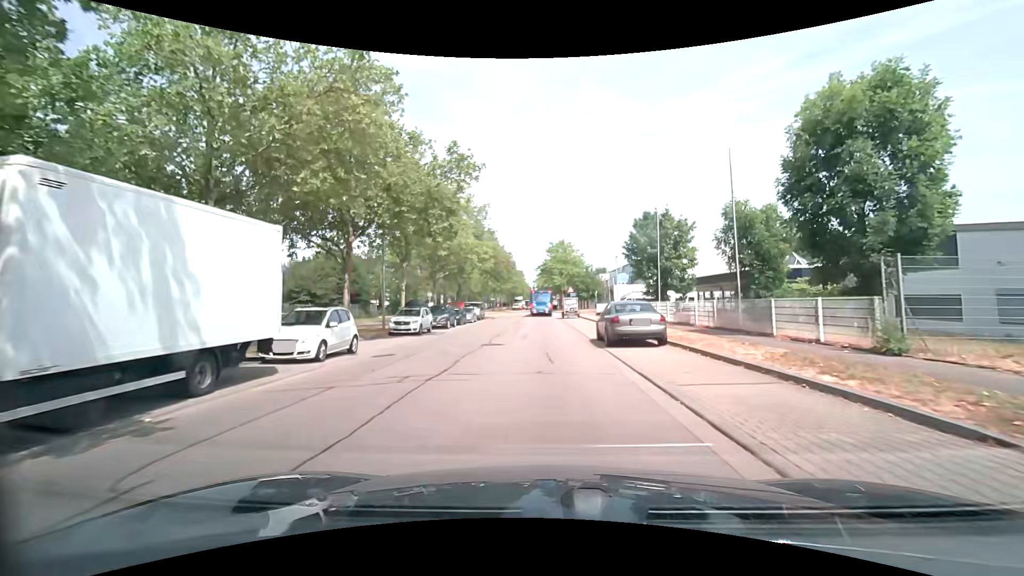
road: tertiary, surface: asphalt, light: Day
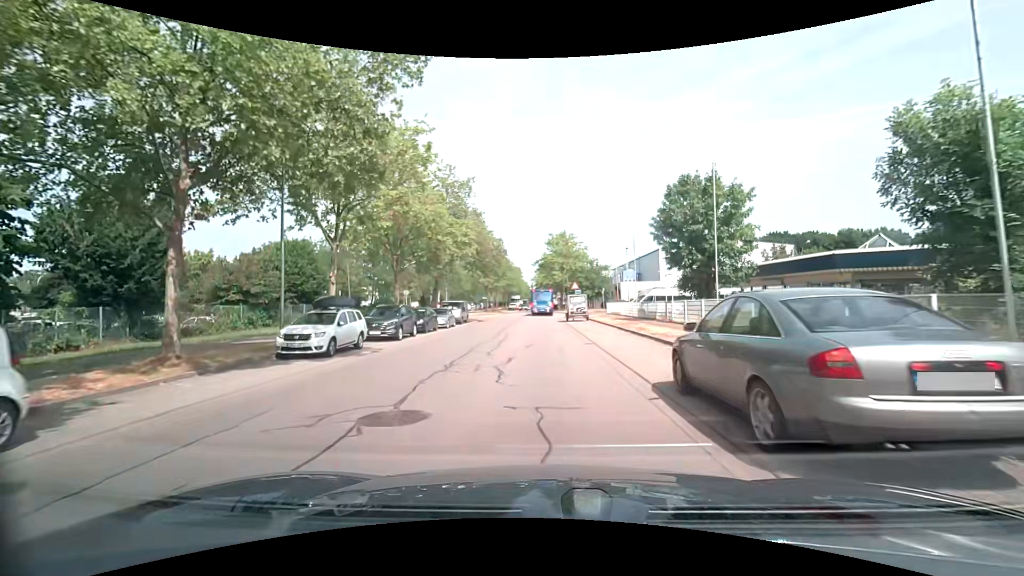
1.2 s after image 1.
(+0.1, +11.2) m; +1°
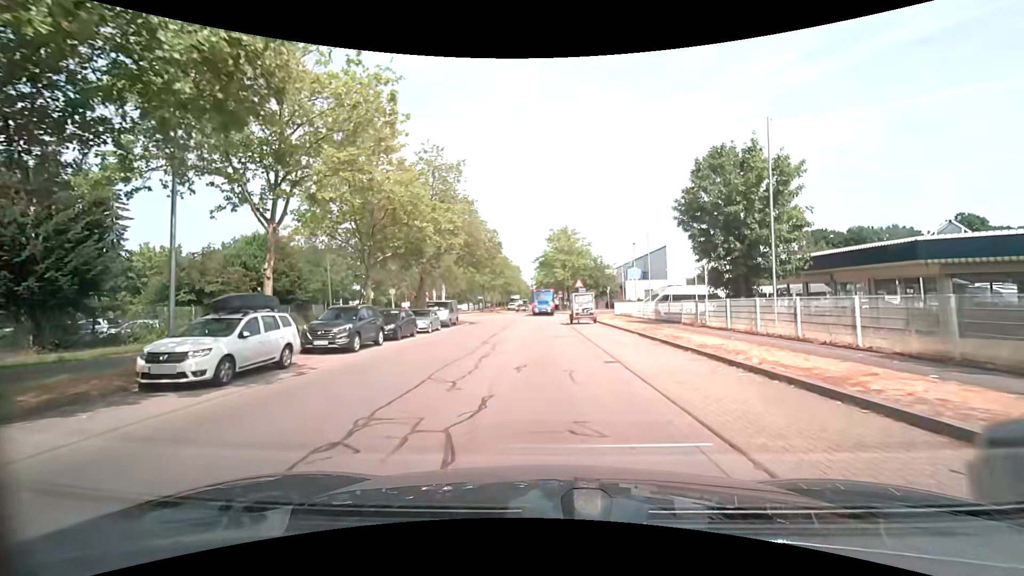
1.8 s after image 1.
(0.0, +5.4) m; 0°
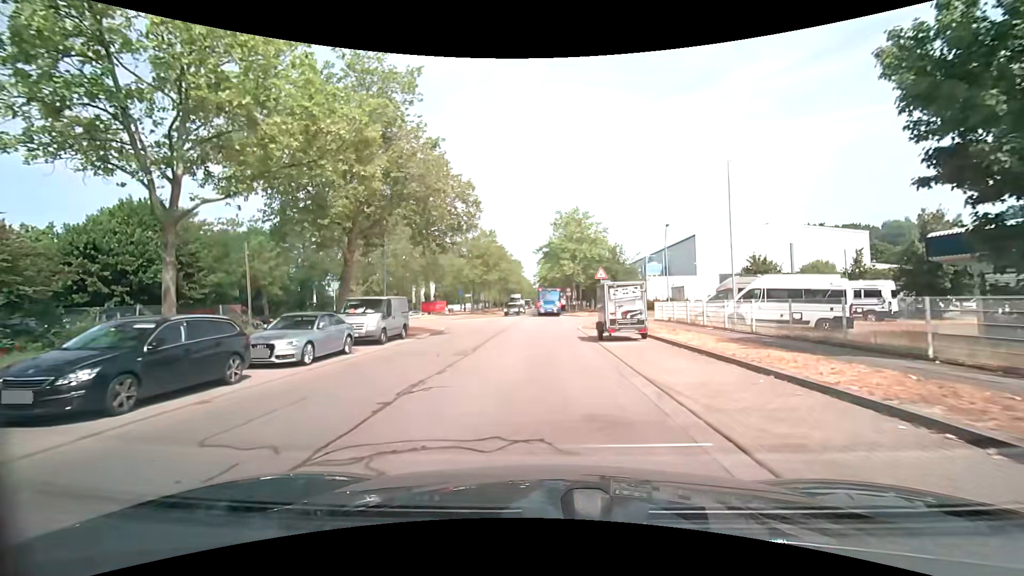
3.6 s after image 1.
(0.0, +15.2) m; 0°
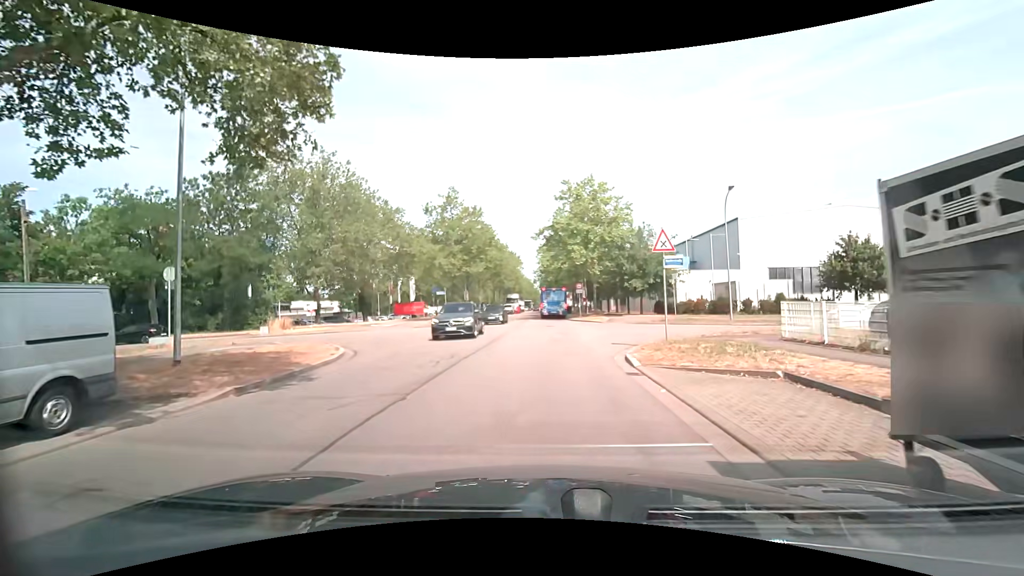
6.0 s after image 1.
(-0.1, +16.2) m; +1°
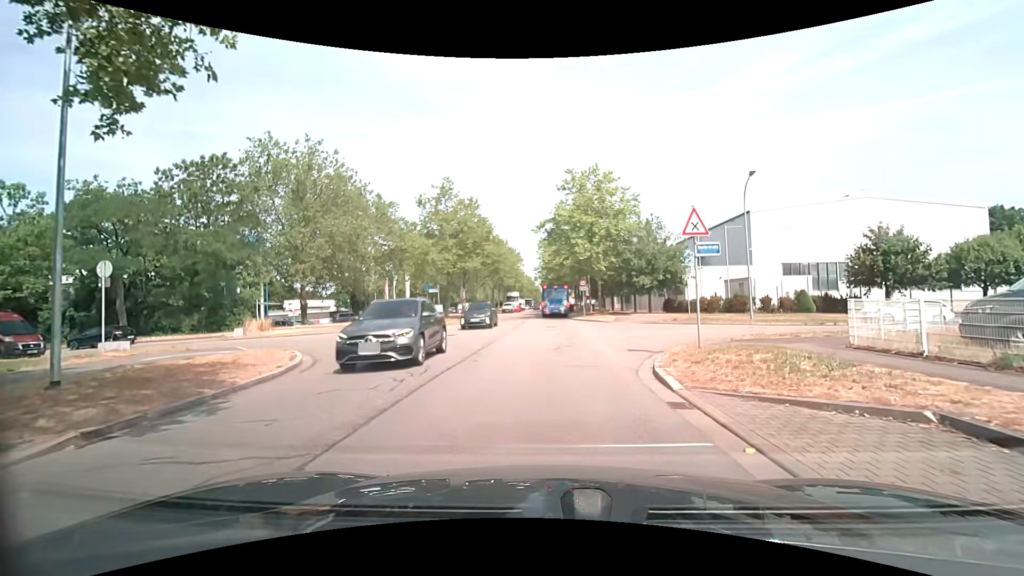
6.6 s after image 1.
(-0.1, +3.1) m; -1°
